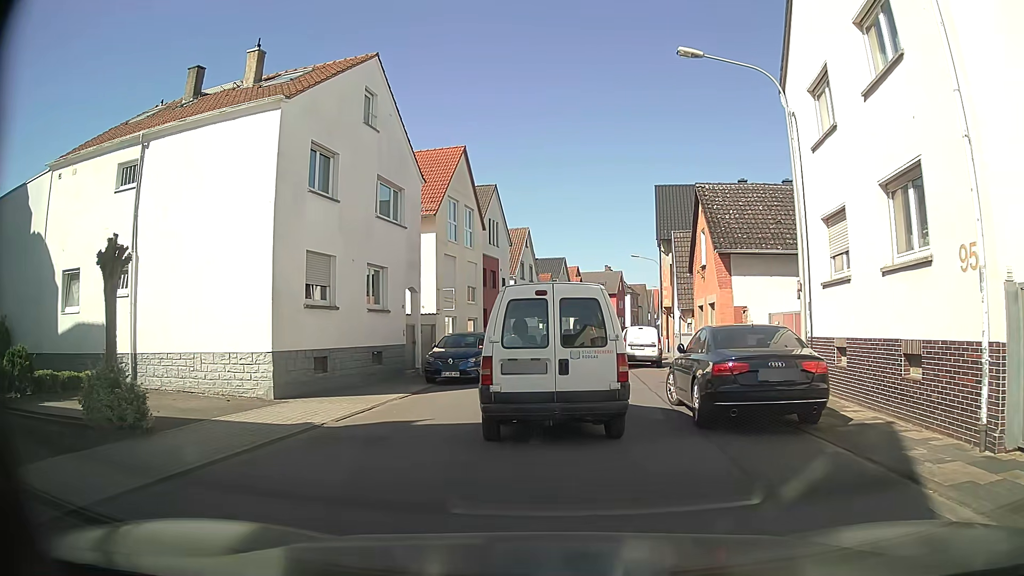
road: tertiary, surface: asphalt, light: Day
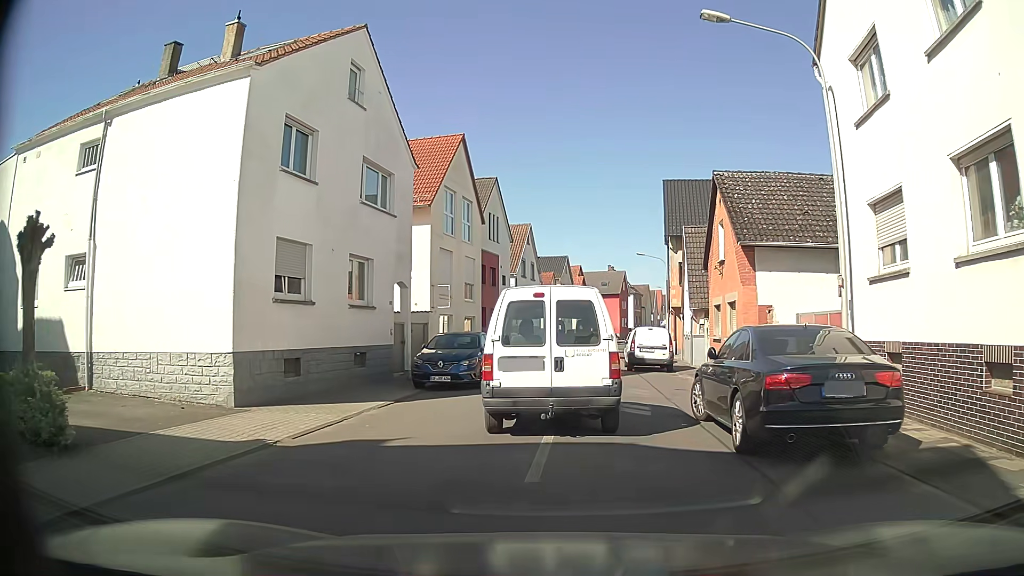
(0.0, +2.2) m; 0°
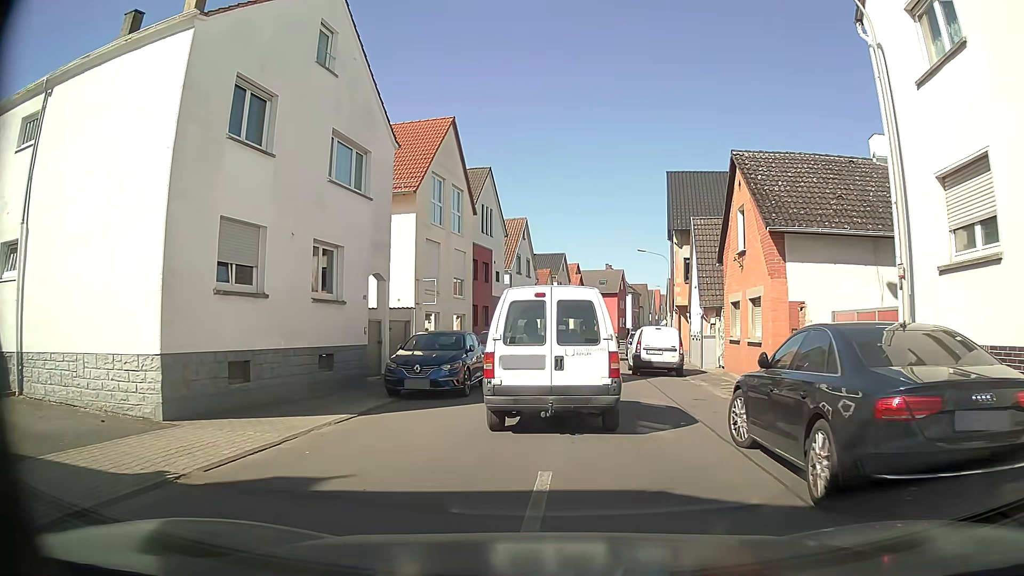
(0.0, +2.6) m; -1°
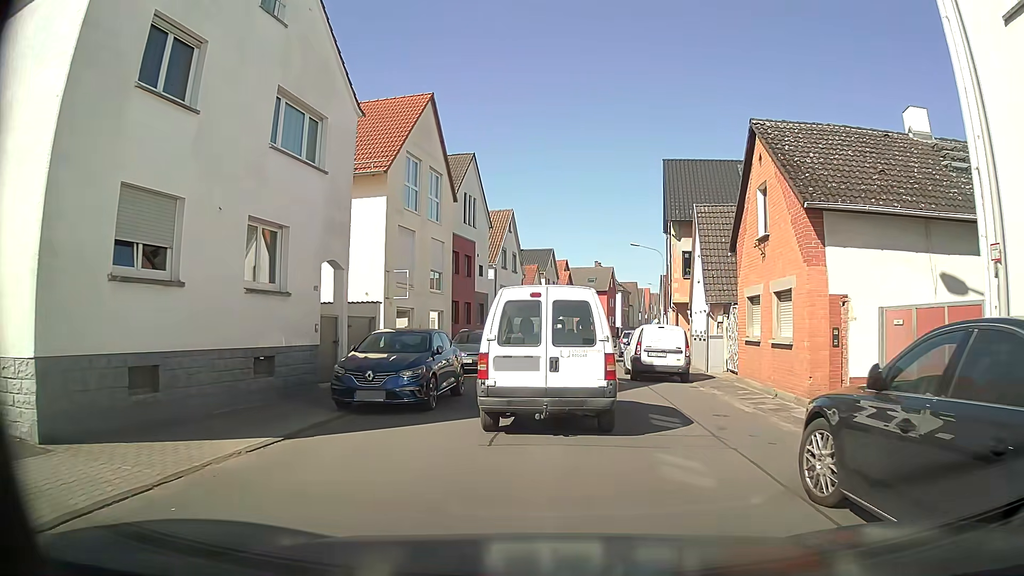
(+0.1, +2.9) m; +3°
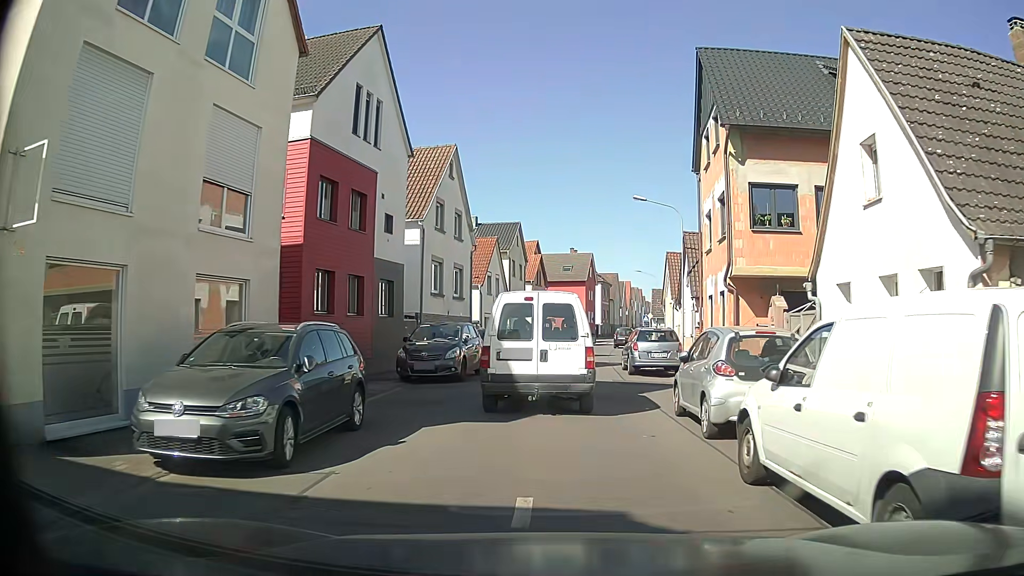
(+0.5, +16.6) m; +3°
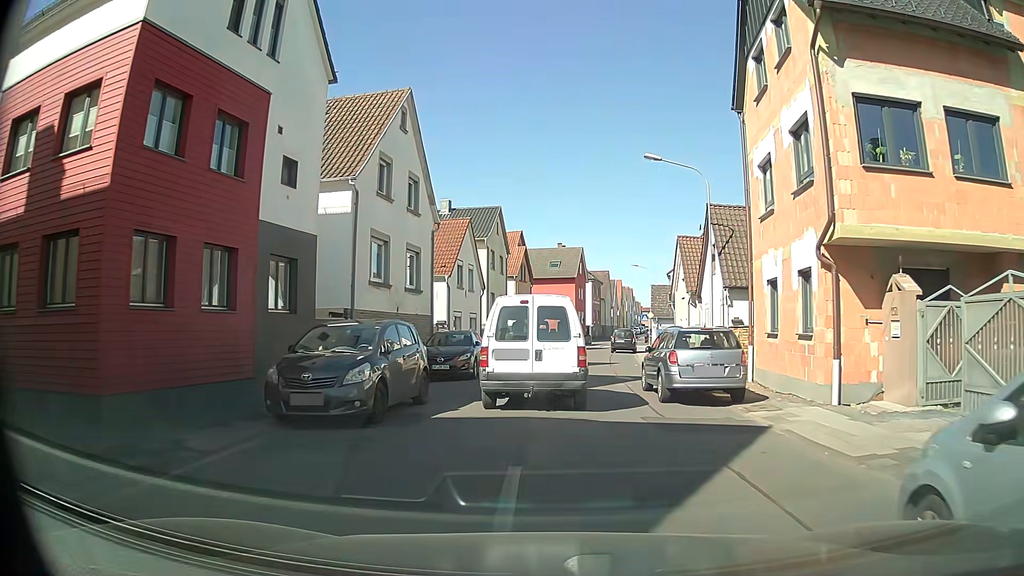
(0.0, +8.1) m; +2°
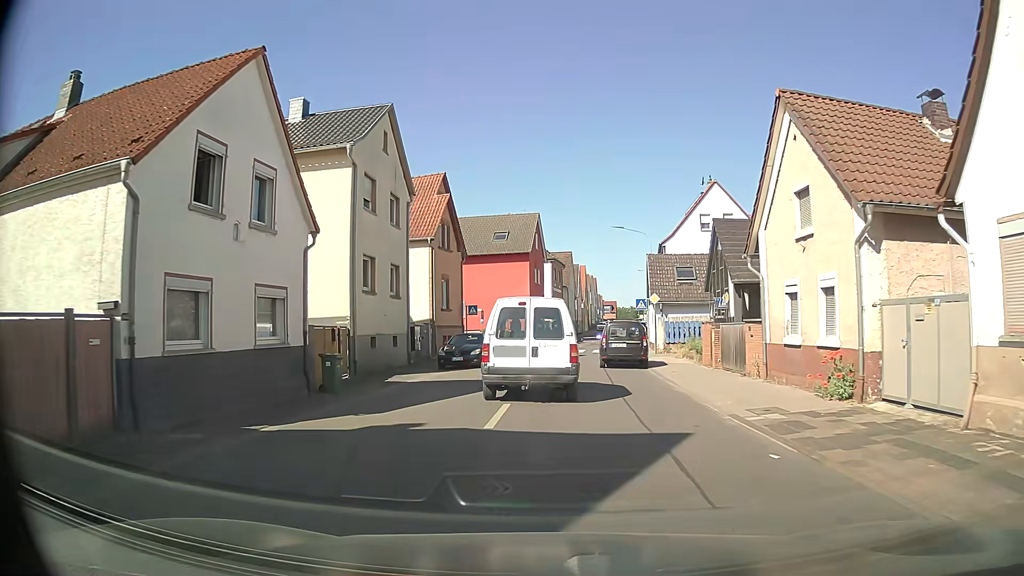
(+0.4, +22.2) m; +3°
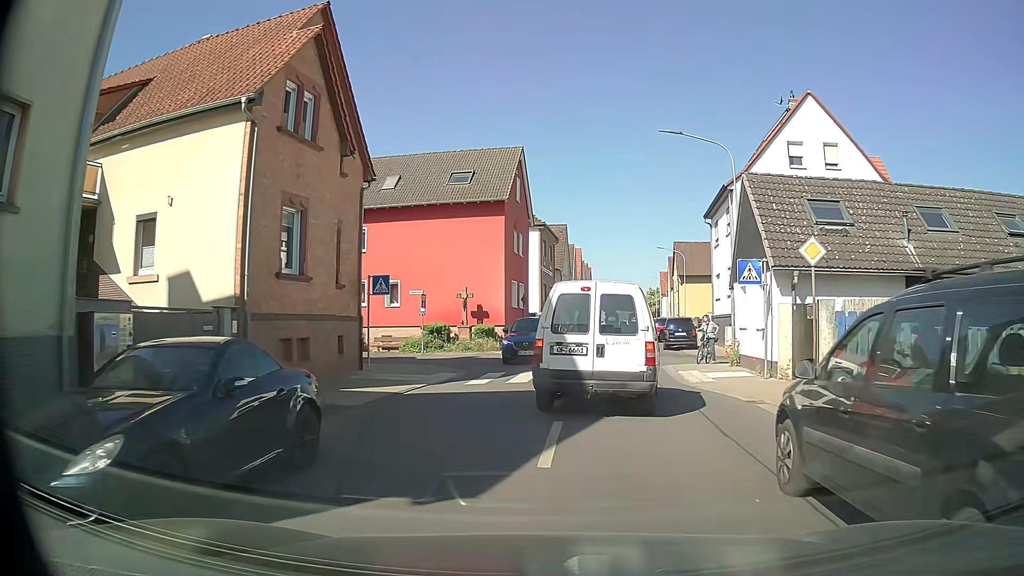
(-0.2, +21.1) m; +1°
(+1, +10) (+2, +20) (+3, +30) (+4, +40) (+5, +50) (+7, +60) (+8, +70) (+9, +79) (+11, +89) (+12, +99) m
